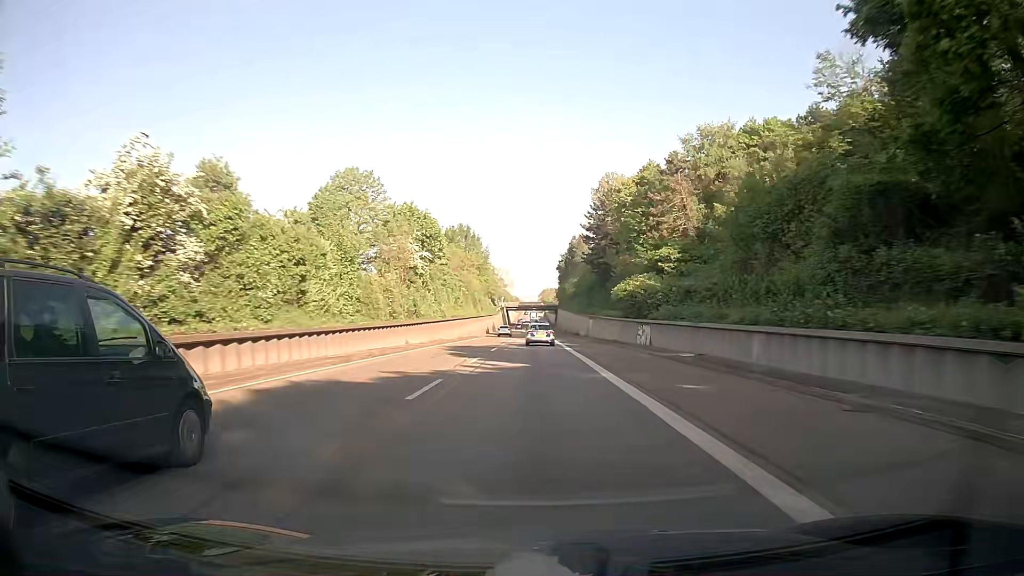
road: trunk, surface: asphalt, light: Day
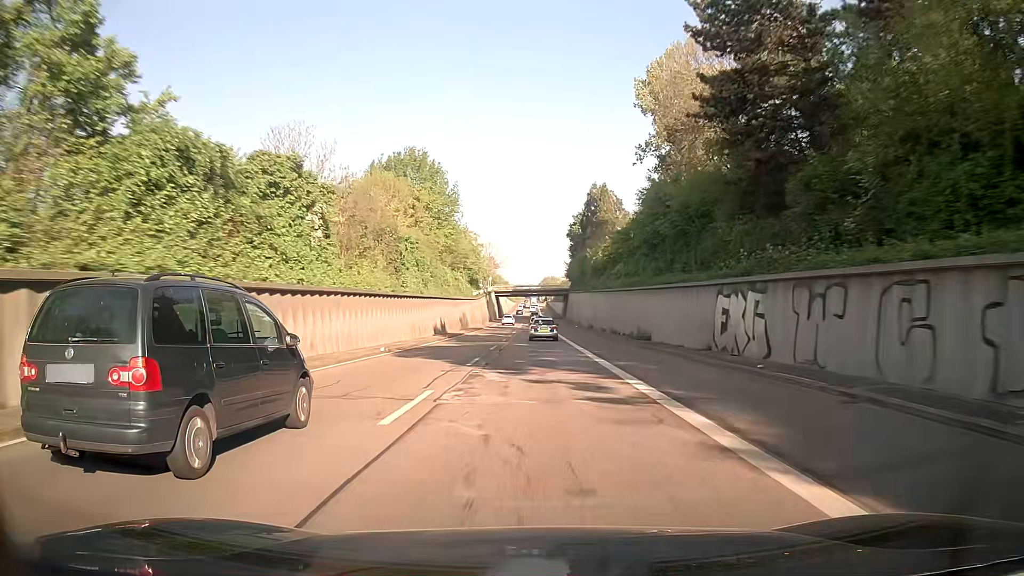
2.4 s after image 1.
(0.0, +60.4) m; 0°
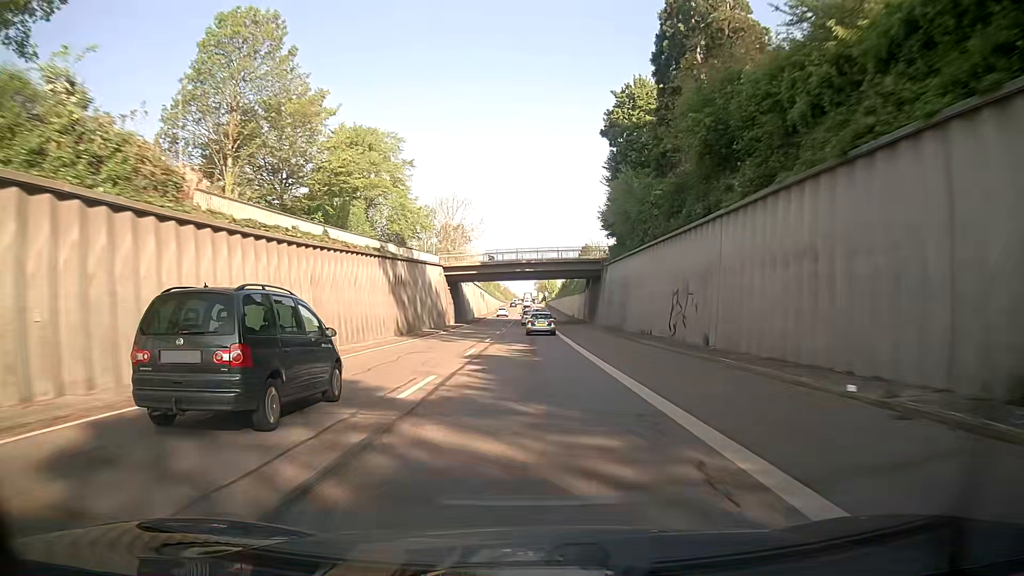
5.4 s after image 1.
(+0.5, +77.4) m; 0°
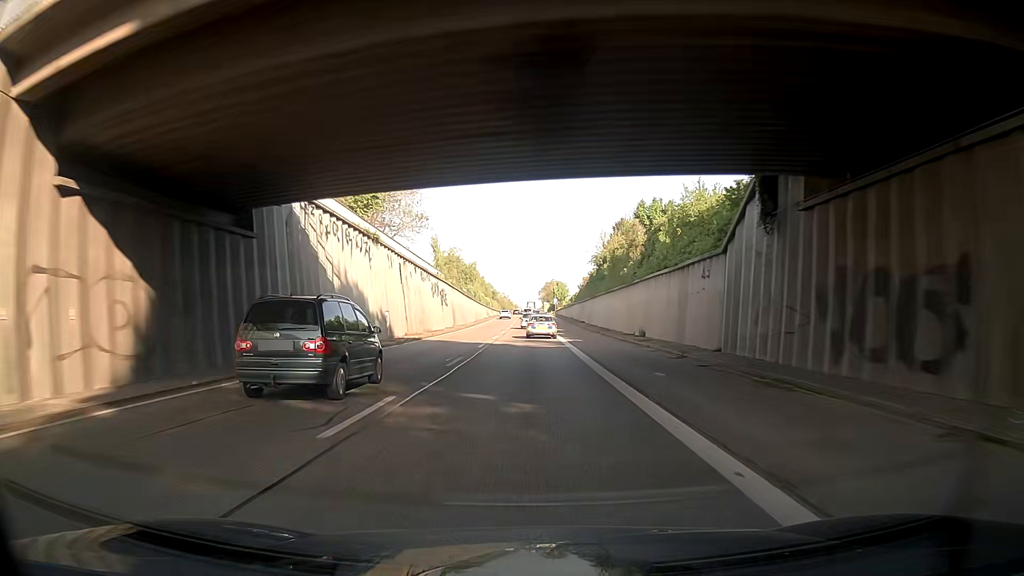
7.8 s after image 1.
(+0.3, +61.2) m; 0°
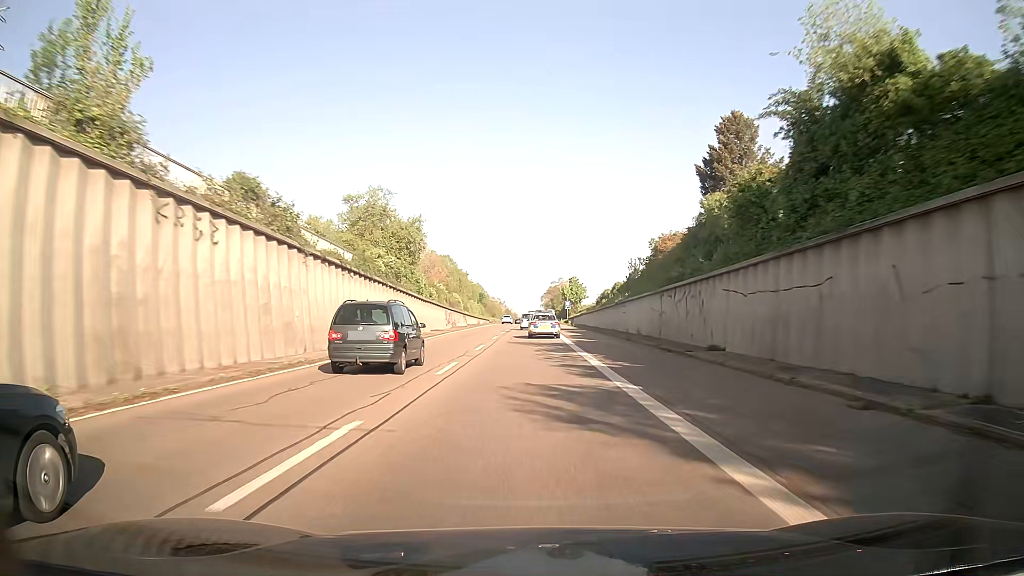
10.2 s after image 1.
(+0.4, +60.2) m; 0°
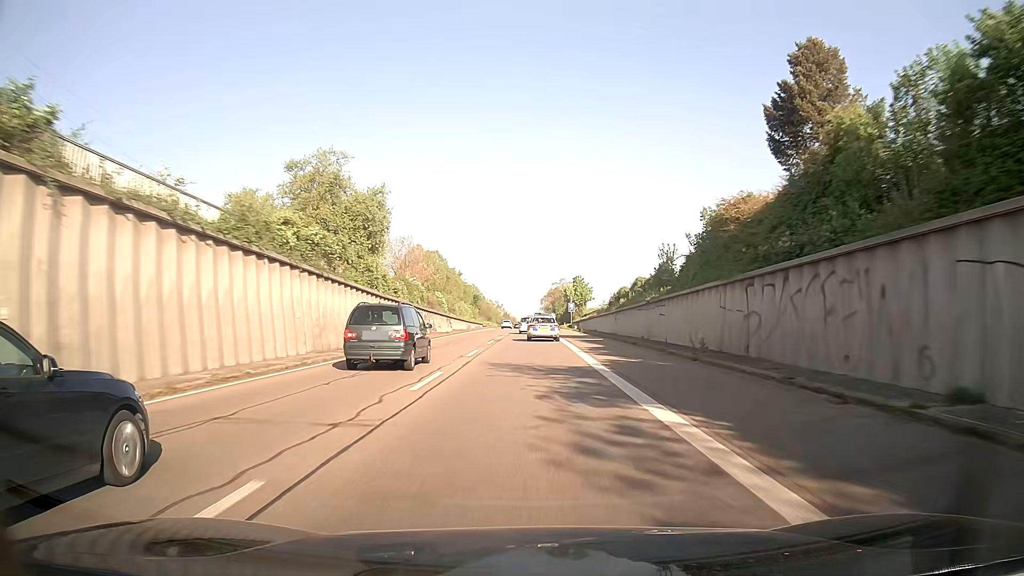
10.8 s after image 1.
(0.0, +14.8) m; 0°
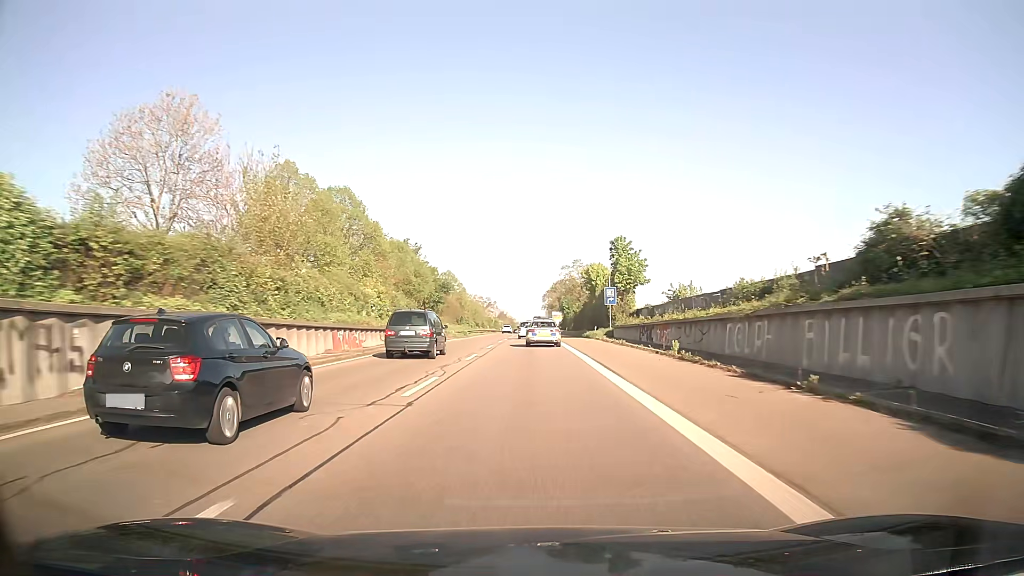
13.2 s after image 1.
(+0.1, +58.0) m; 0°
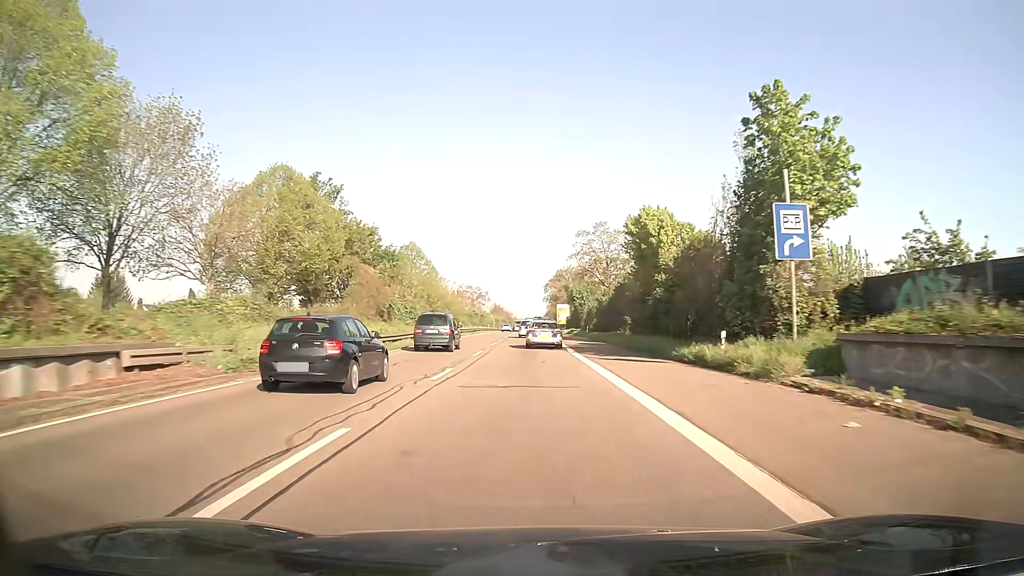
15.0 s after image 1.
(0.0, +42.2) m; 0°
(0, +10) (0, +20) (0, +30) (0, +40) (0, +50) (0, +60) (0, +70) (0, +80) (0, +90) (0, +100) m
